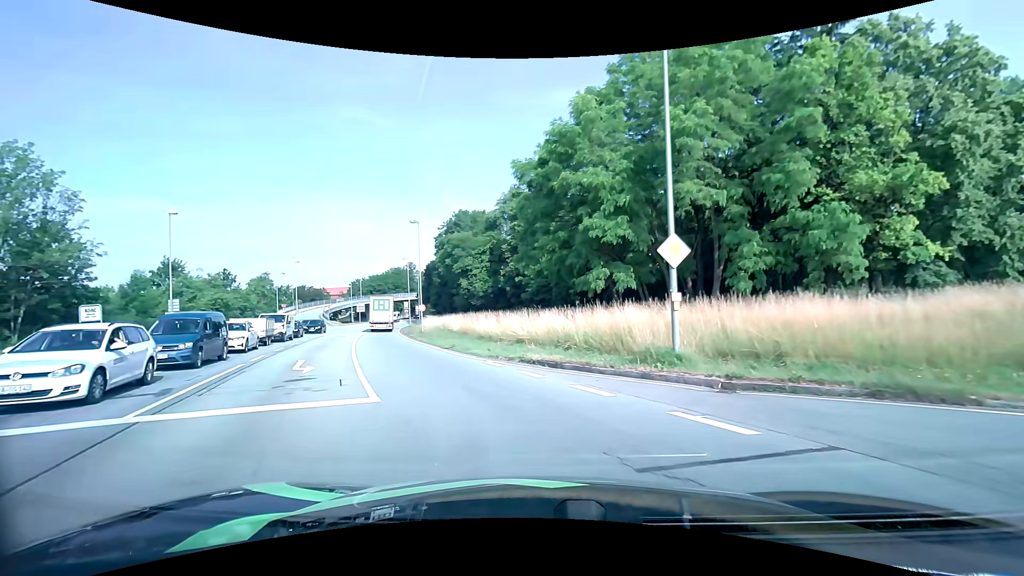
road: primary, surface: asphalt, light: Day
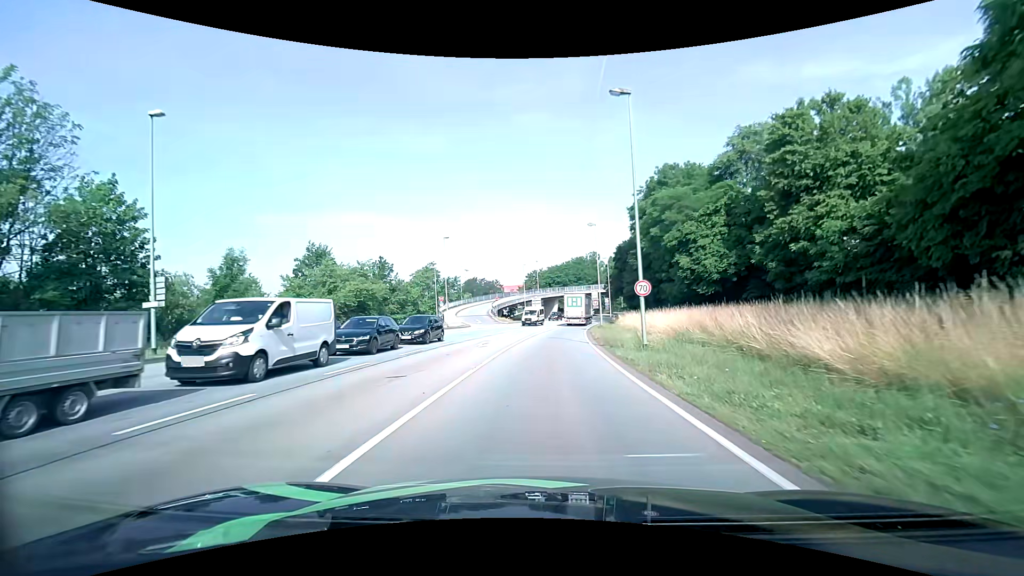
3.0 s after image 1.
(-7.2, +25.1) m; -22°
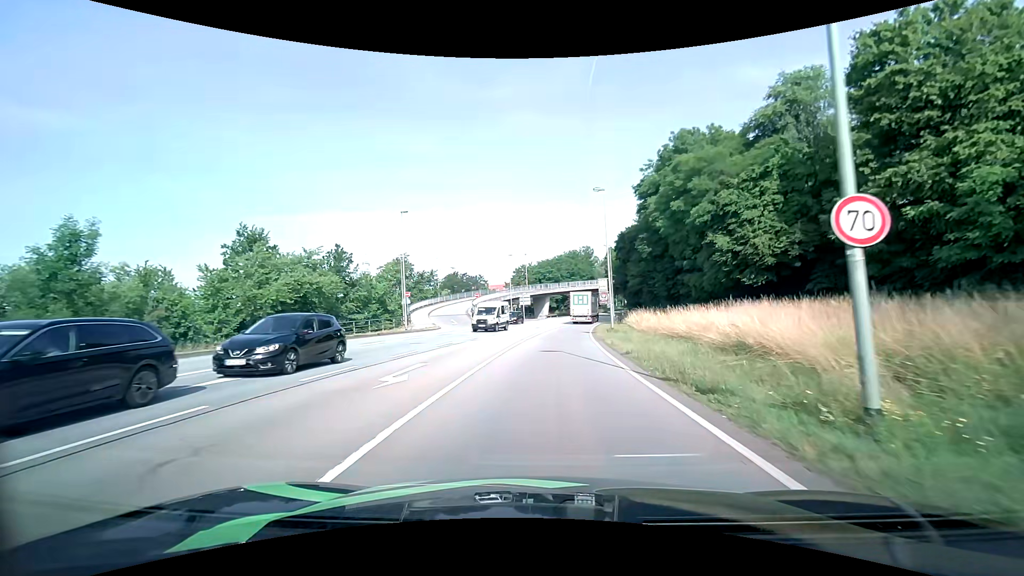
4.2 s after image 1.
(+0.1, +13.5) m; +1°
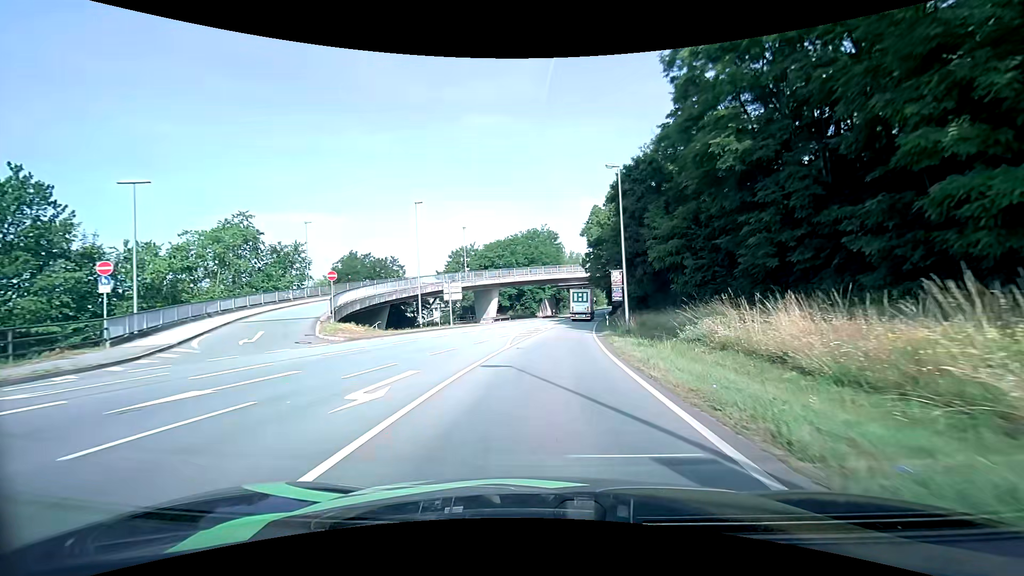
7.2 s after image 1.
(+1.7, +35.5) m; +5°
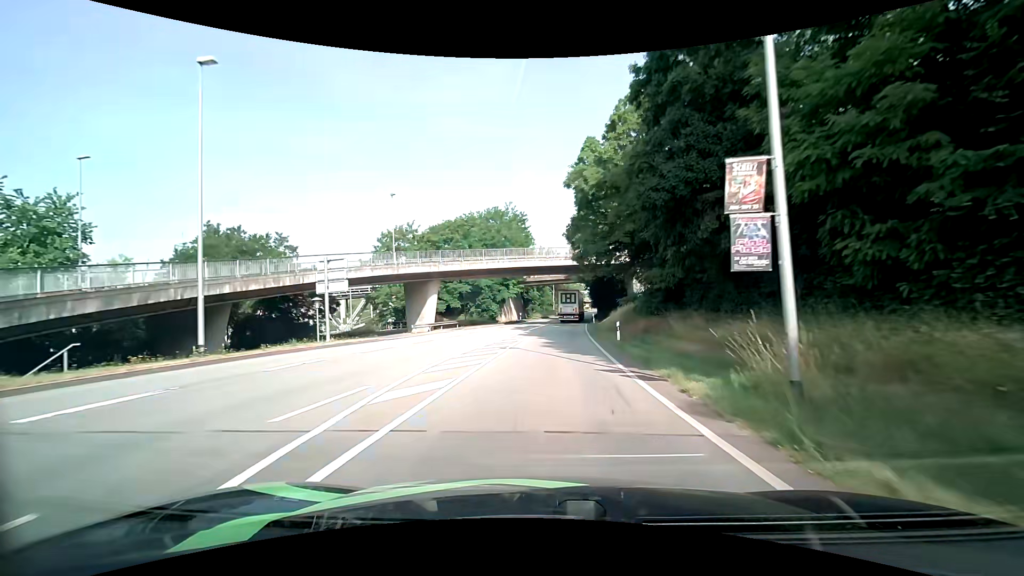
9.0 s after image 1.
(+0.7, +22.1) m; +4°
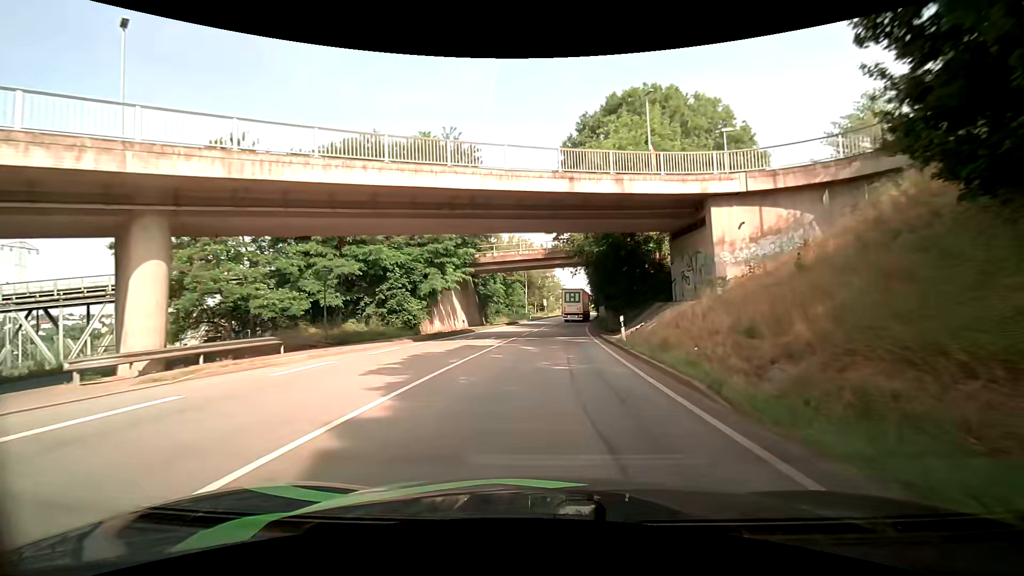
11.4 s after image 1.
(+0.8, +30.8) m; +2°
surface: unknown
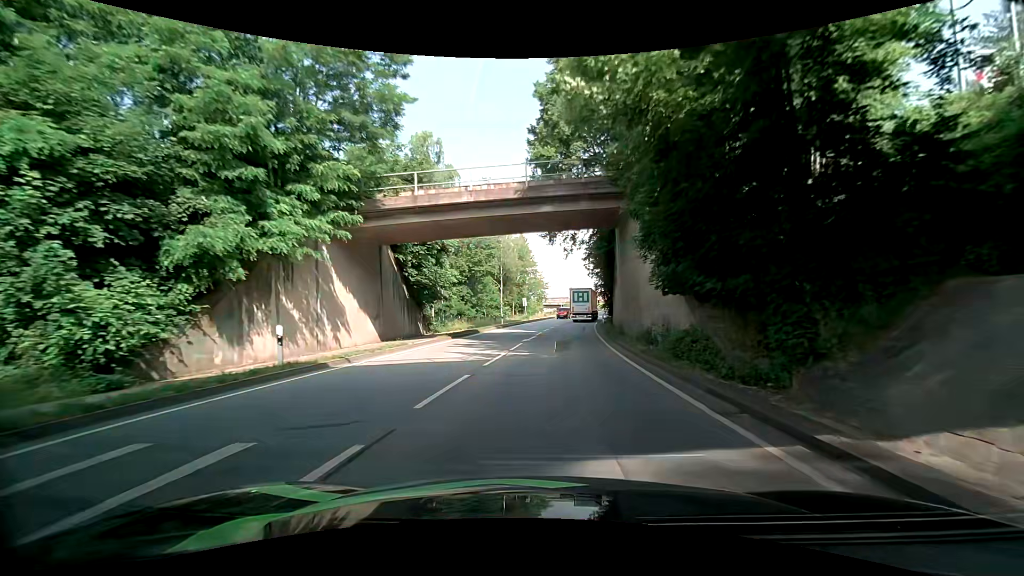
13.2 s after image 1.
(+0.7, +23.3) m; +4°
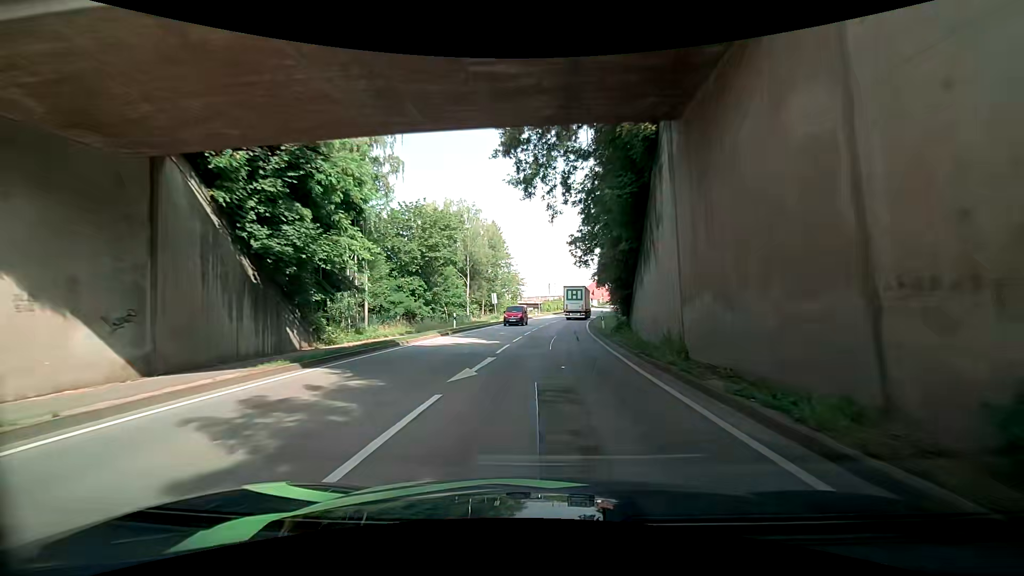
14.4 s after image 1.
(+0.1, +15.1) m; +2°
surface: asphalt
(0, +10) (0, +20) (+1, +30) (+1, +40) (+2, +50) (+3, +60) (+4, +70) (+6, +80) (+8, +90) (+10, +99) m
